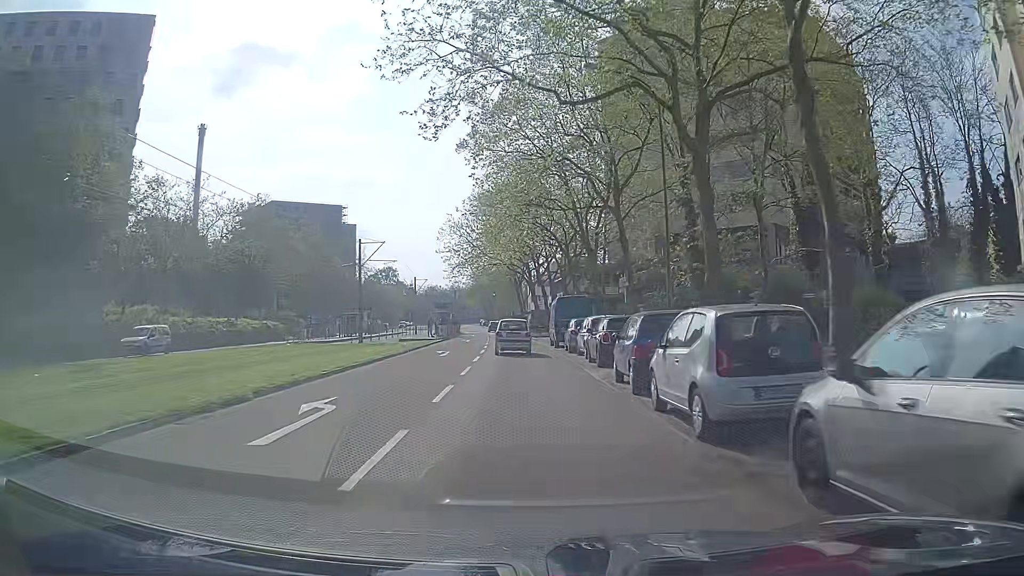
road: tertiary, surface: asphalt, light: Day
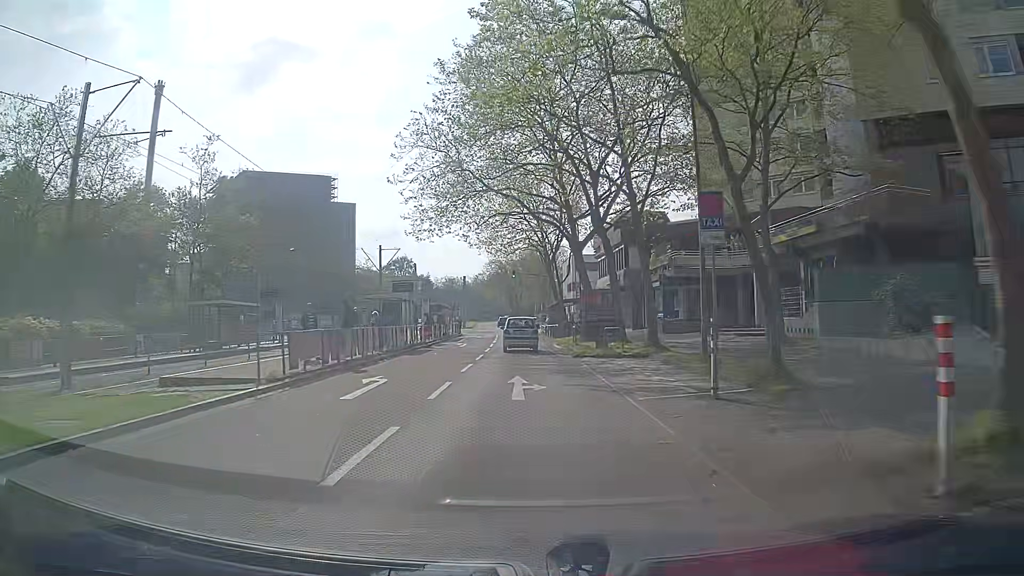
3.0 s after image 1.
(-0.8, +36.0) m; -2°
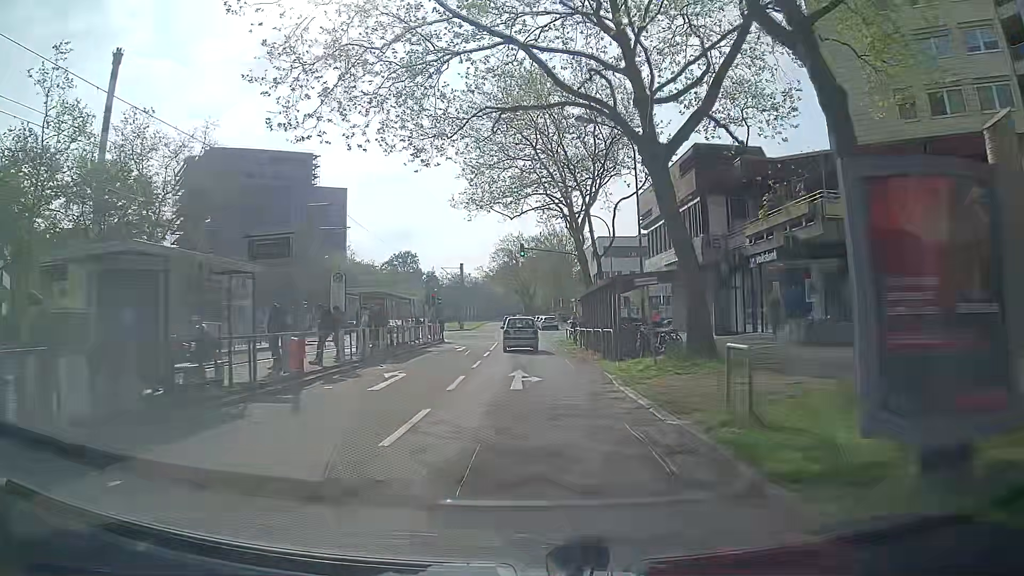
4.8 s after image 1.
(-0.6, +22.1) m; -2°
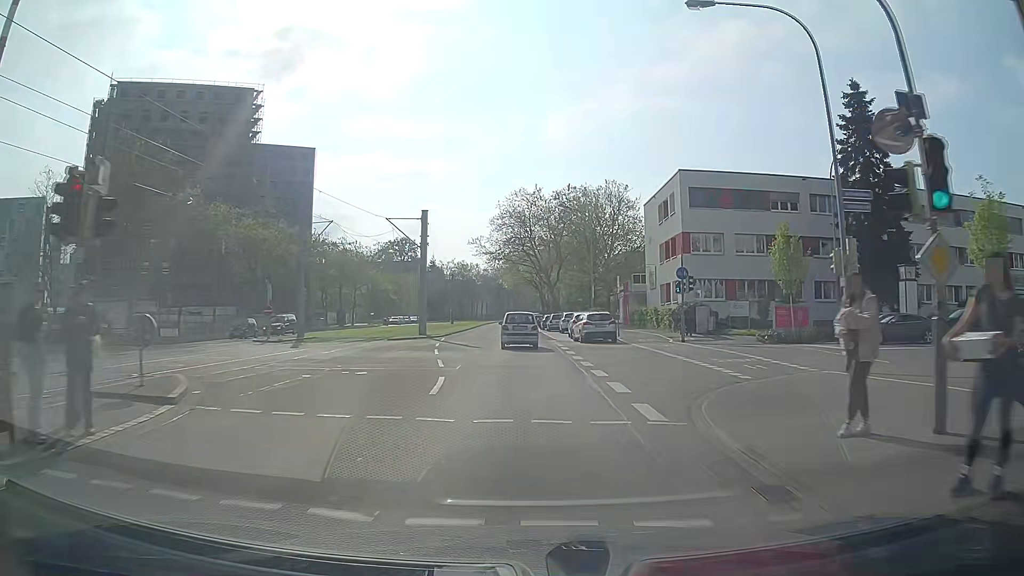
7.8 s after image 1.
(-0.3, +37.7) m; -1°
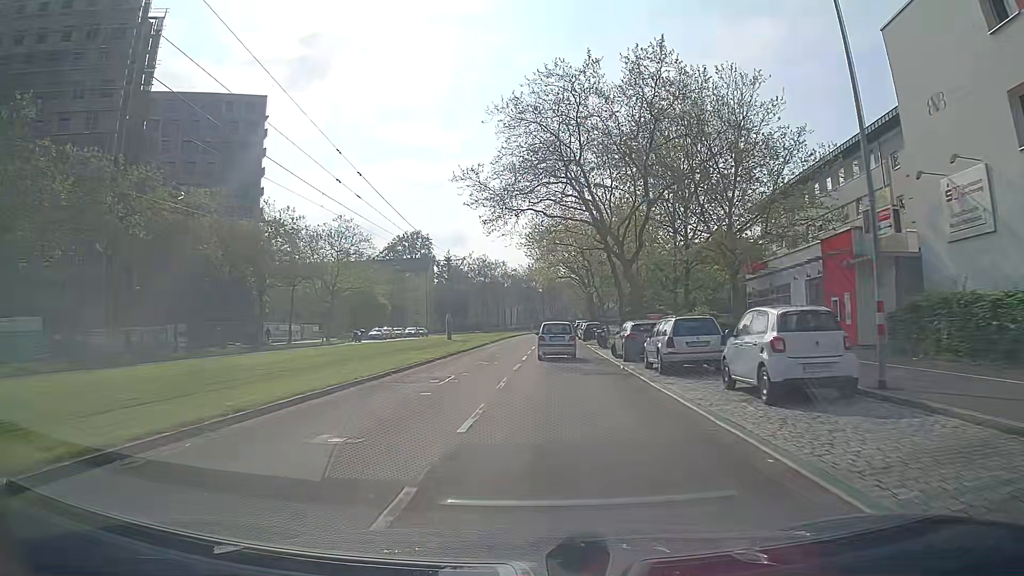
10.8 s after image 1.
(-0.8, +38.7) m; -3°
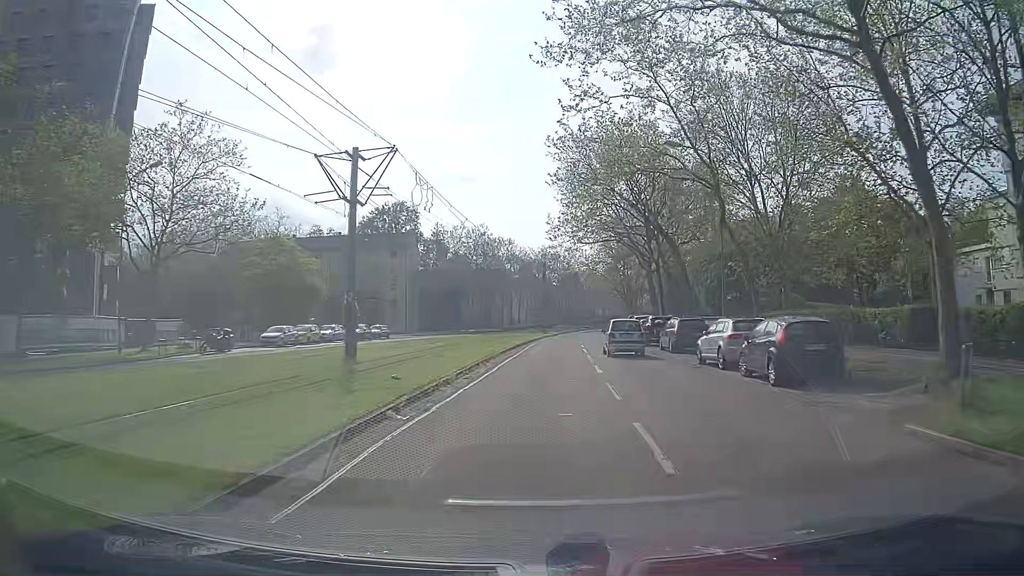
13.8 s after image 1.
(-0.9, +38.3) m; 0°
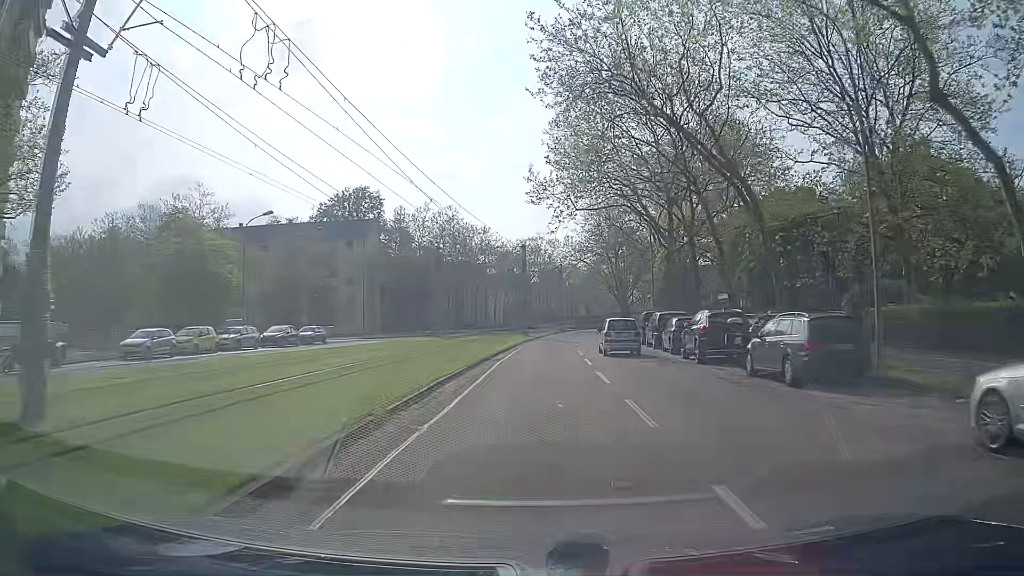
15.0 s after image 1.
(+0.1, +15.5) m; +2°
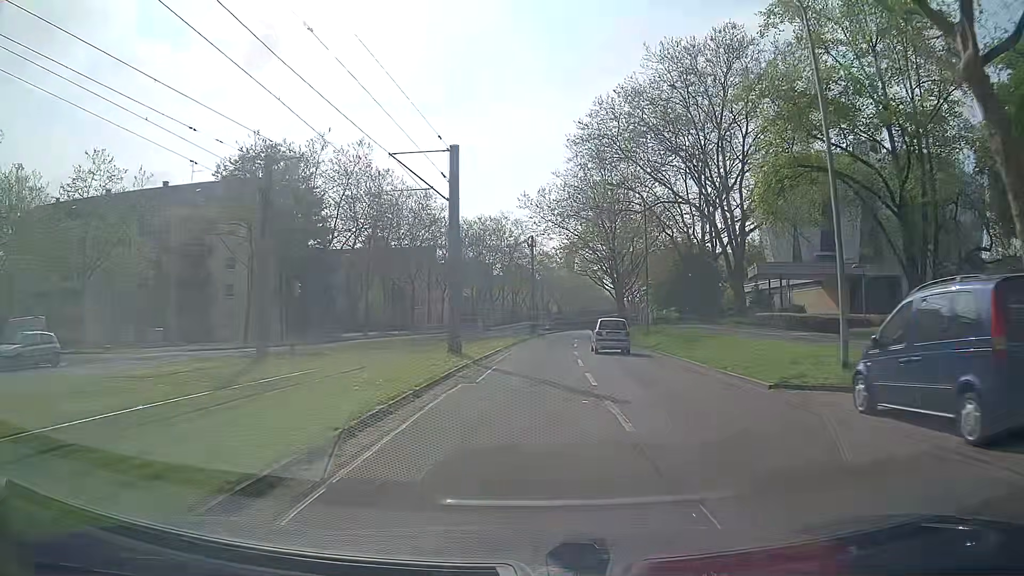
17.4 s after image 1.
(+0.4, +30.9) m; +2°
(0, +10) (0, +20) (+1, +30) (+1, +40) (+2, +50) (+3, +60) (+3, +70) (+4, +80) (+6, +90) (+7, +100) m
